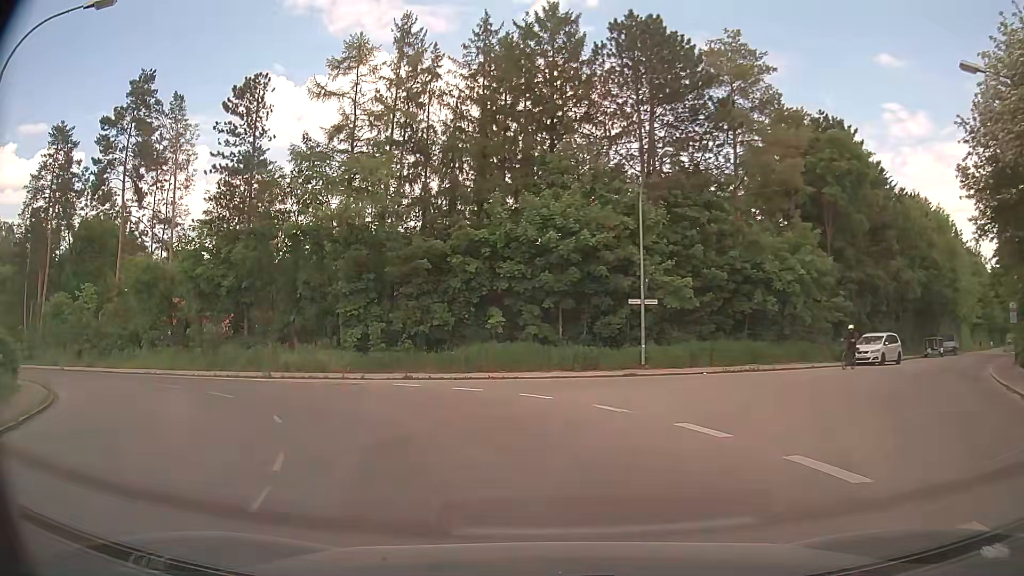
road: unclassified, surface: asphalt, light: Day
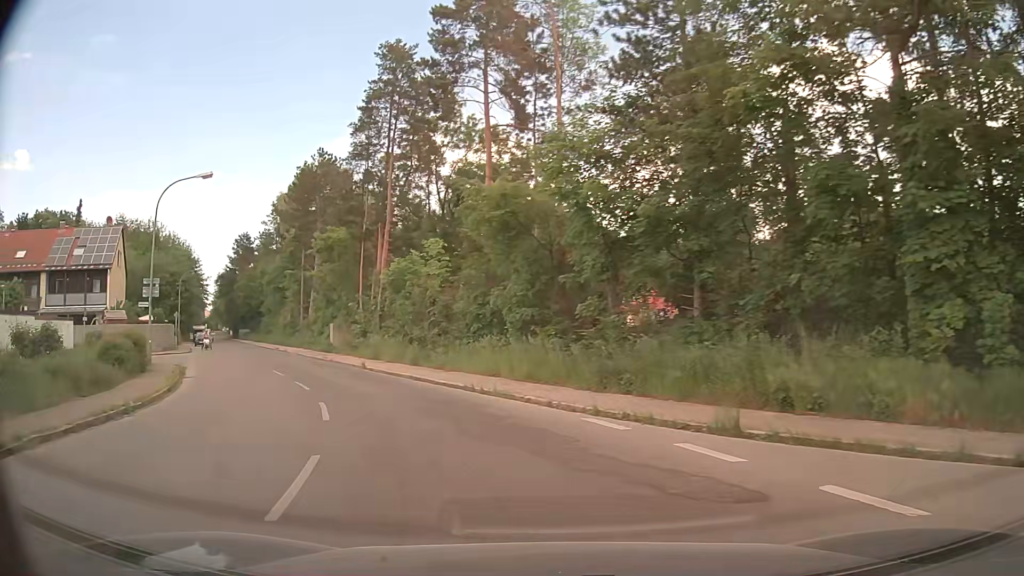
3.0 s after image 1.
(-5.5, +17.7) m; -40°
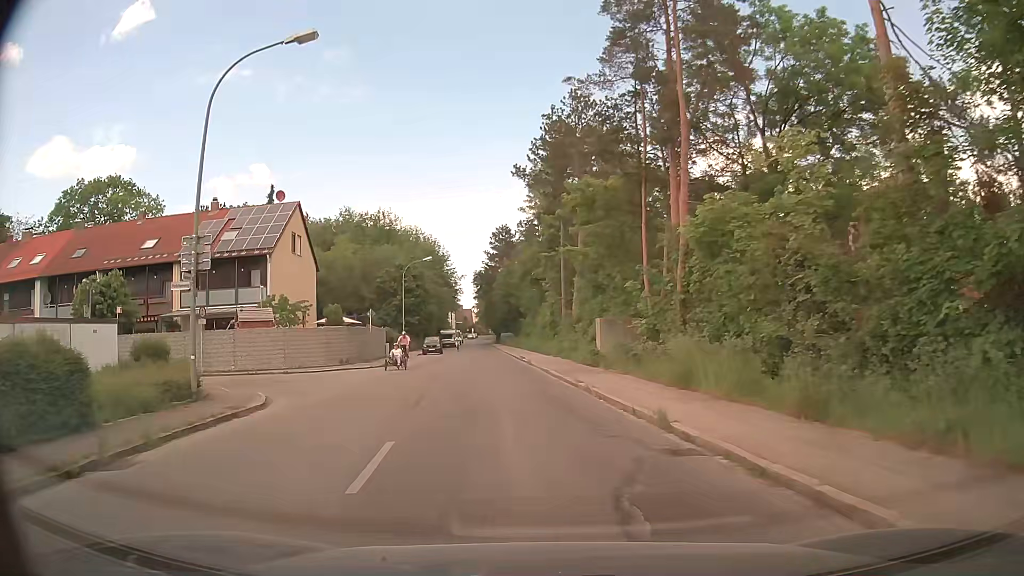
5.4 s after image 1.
(-3.8, +16.9) m; -23°
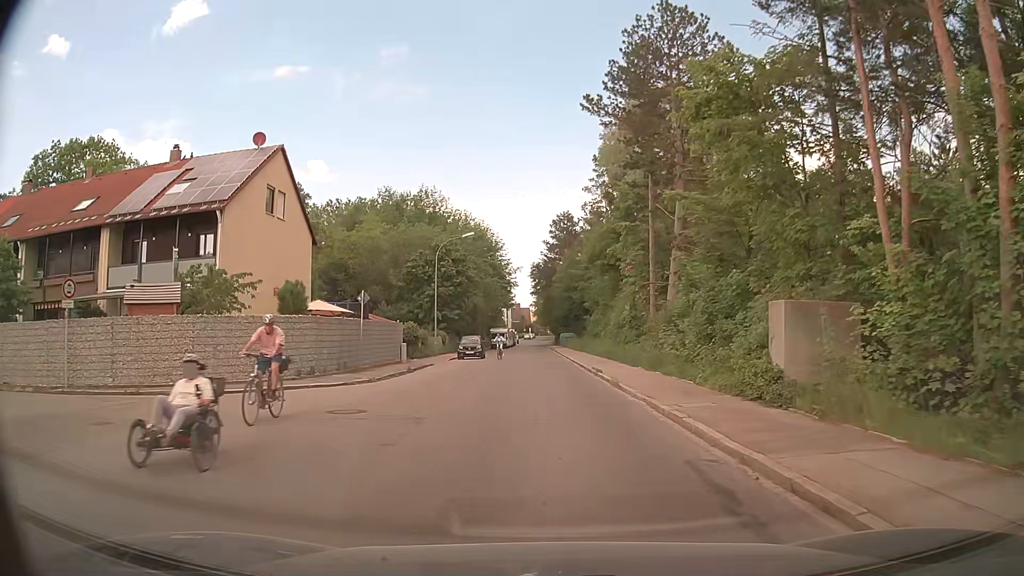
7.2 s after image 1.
(-1.1, +14.3) m; -6°
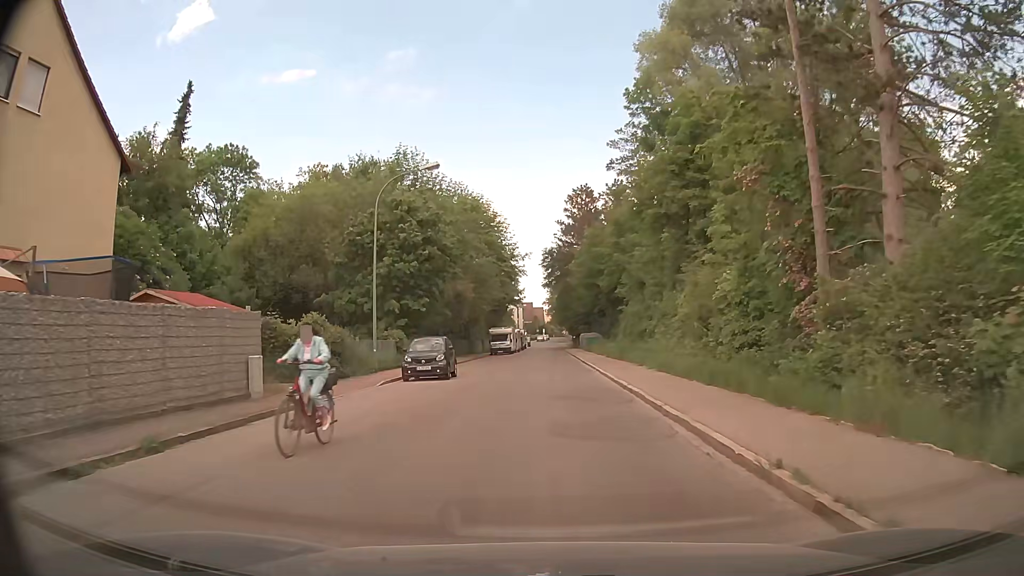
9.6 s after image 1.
(0.0, +20.5) m; -1°
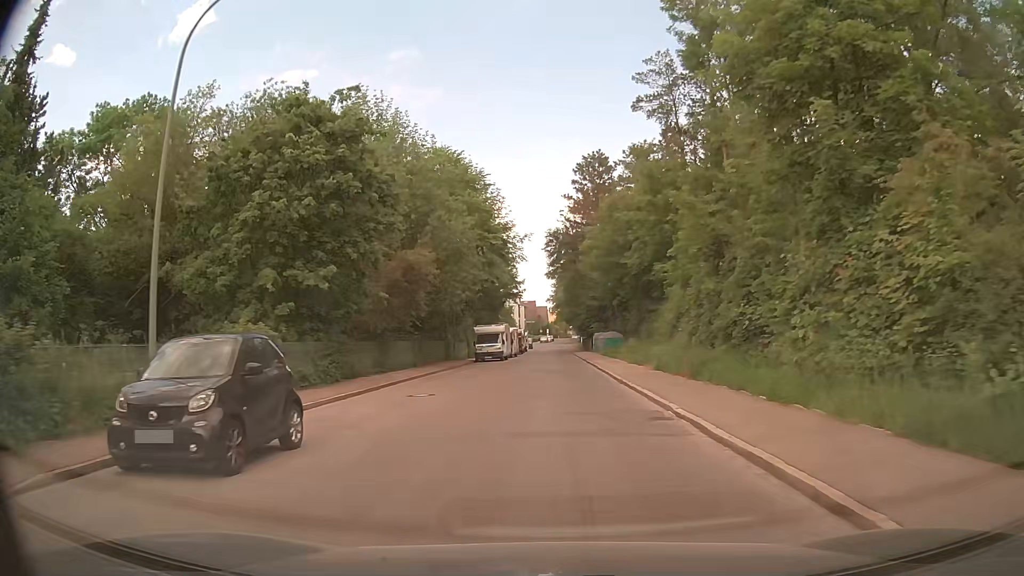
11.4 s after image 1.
(+0.1, +17.2) m; +1°
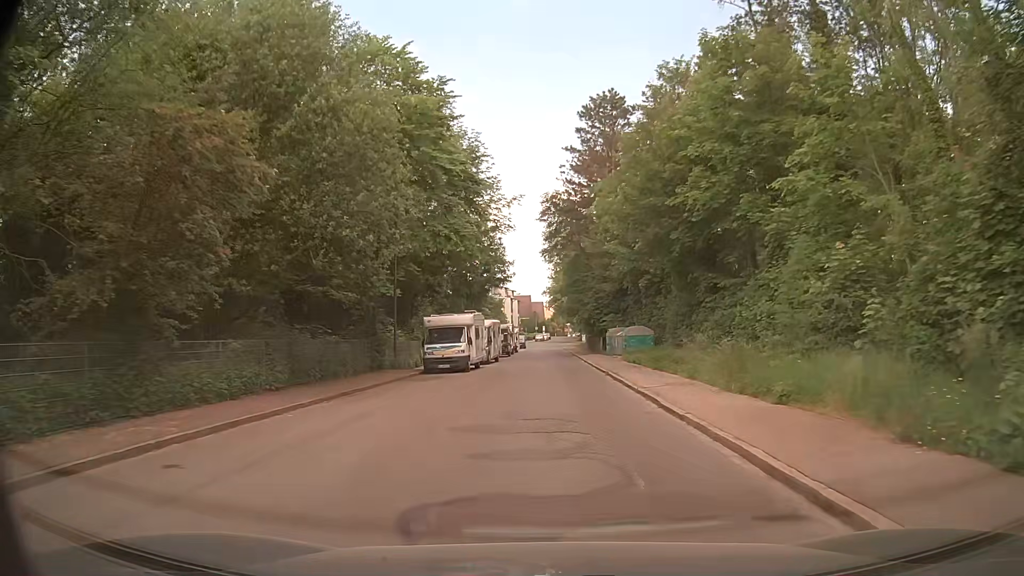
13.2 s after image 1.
(-0.1, +18.6) m; 0°
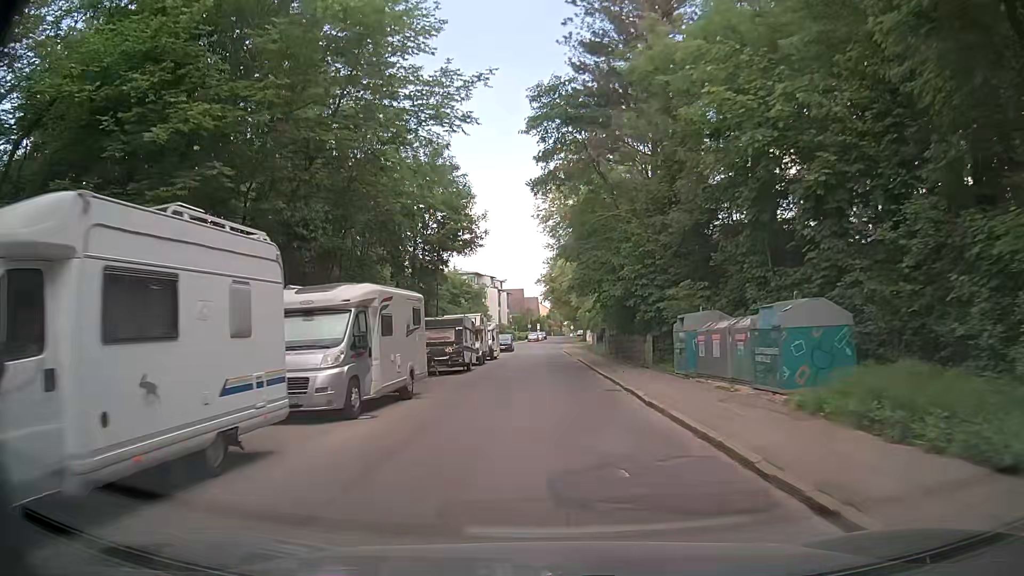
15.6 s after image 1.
(+0.1, +26.4) m; 0°
